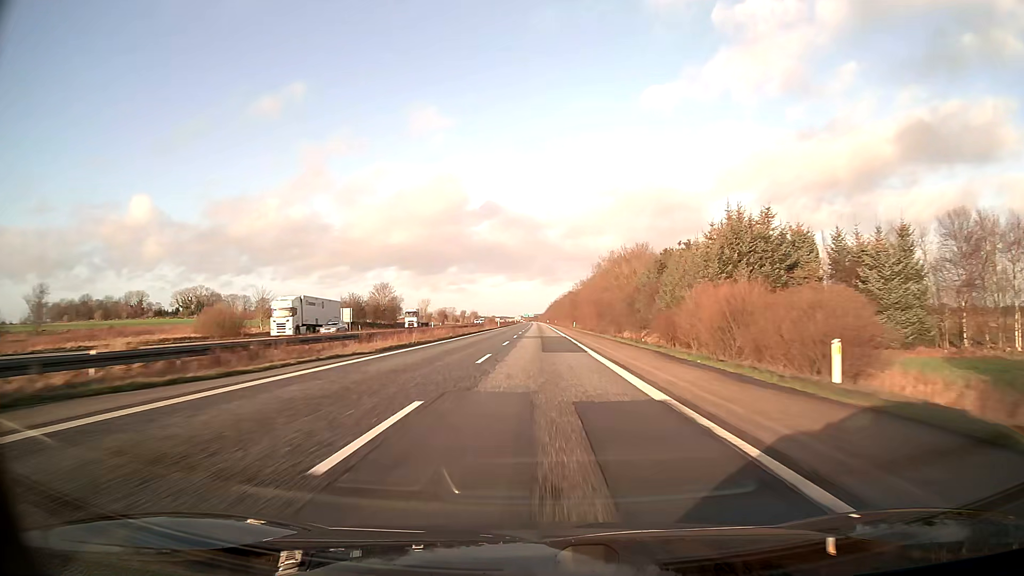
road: motorway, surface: asphalt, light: Day
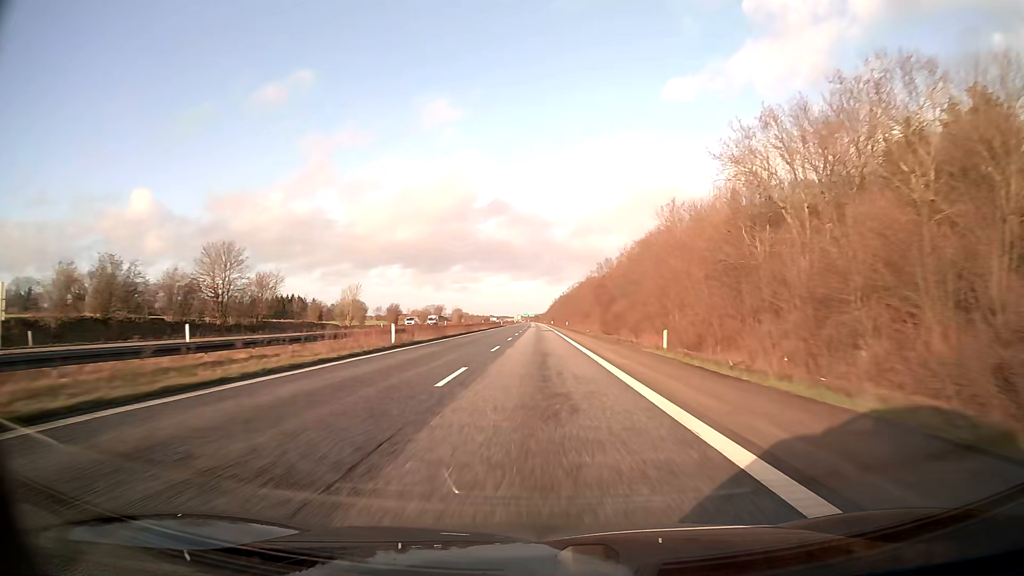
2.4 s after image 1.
(-0.1, +82.4) m; 0°
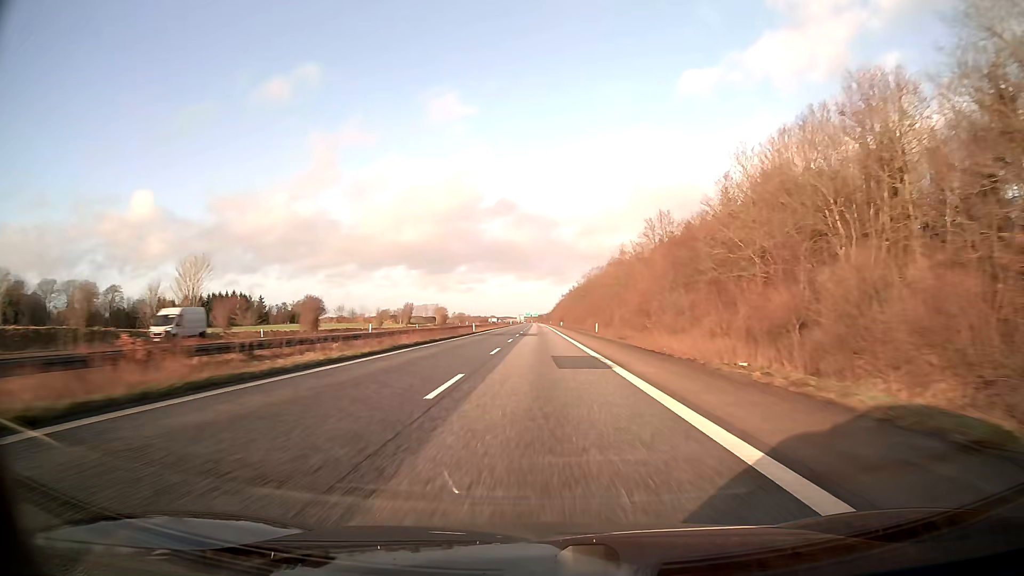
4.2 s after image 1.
(-0.1, +61.9) m; 0°
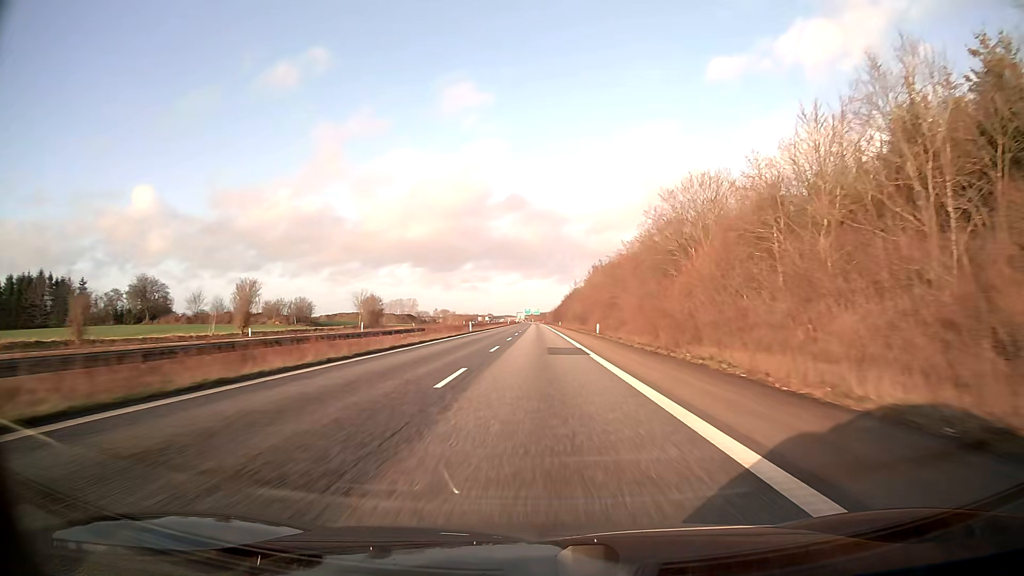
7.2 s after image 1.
(+0.1, +103.2) m; 0°
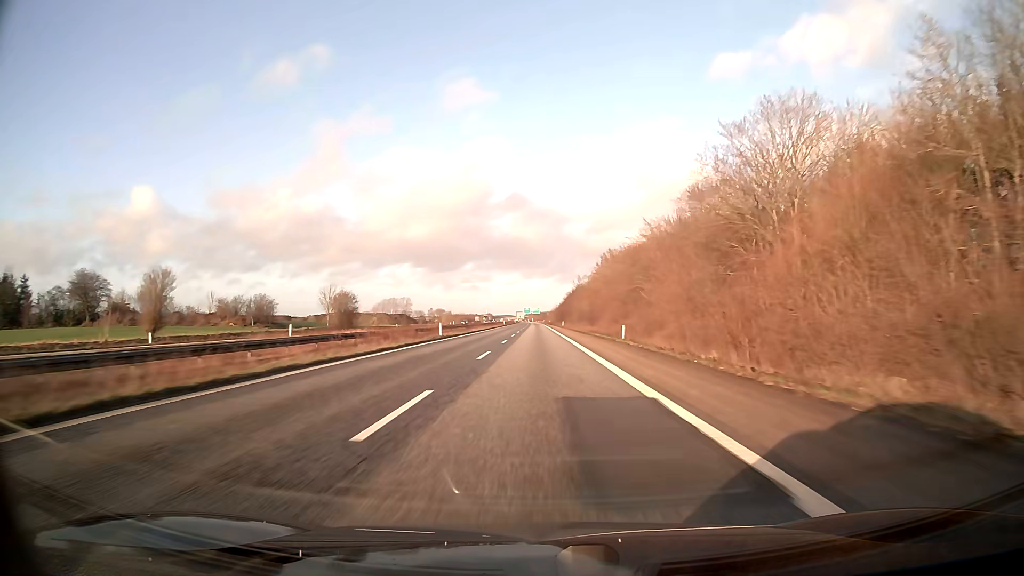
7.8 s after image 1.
(0.0, +20.6) m; 0°
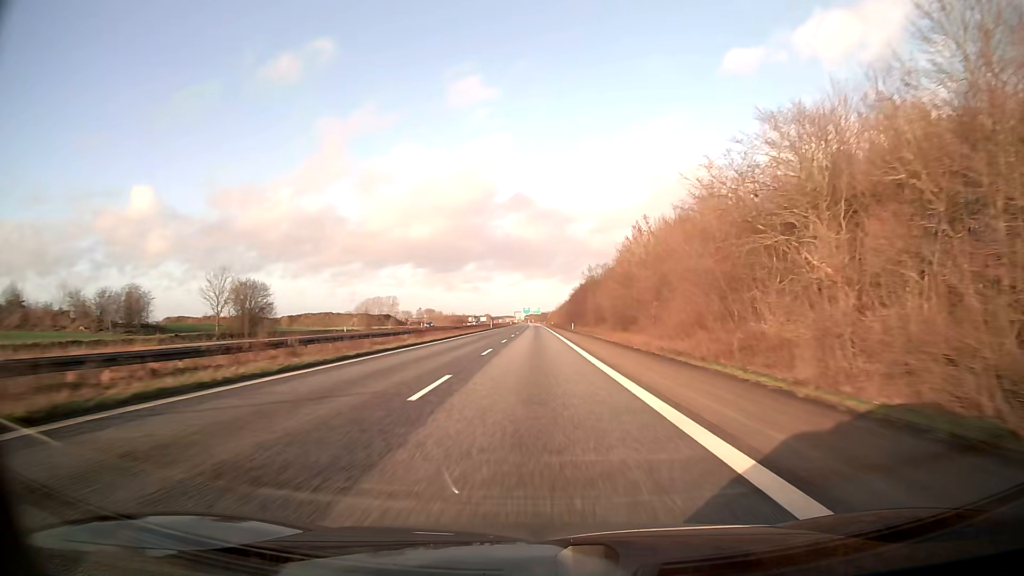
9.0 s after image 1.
(0.0, +41.2) m; 0°
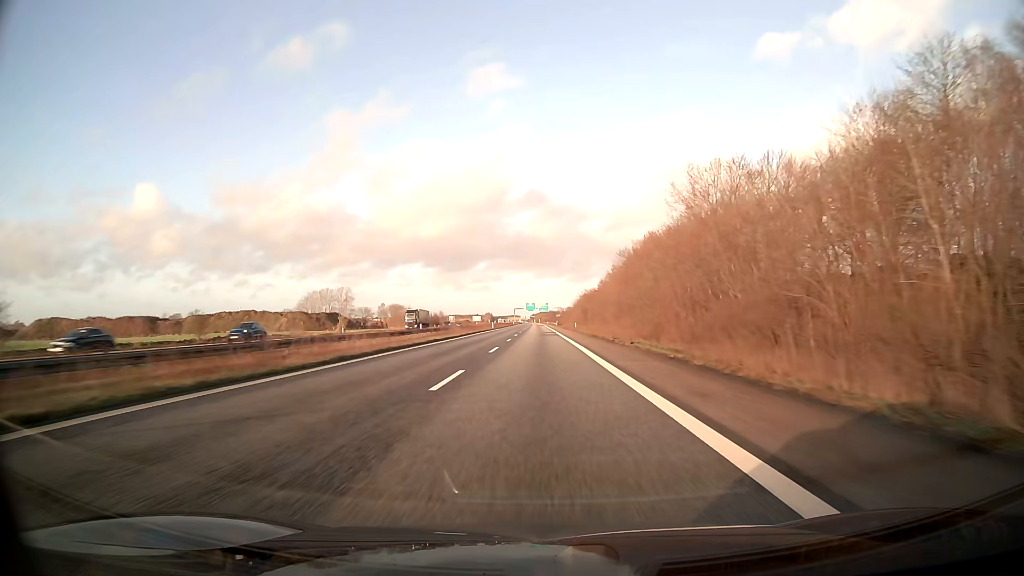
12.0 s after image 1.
(-0.6, +103.2) m; -1°
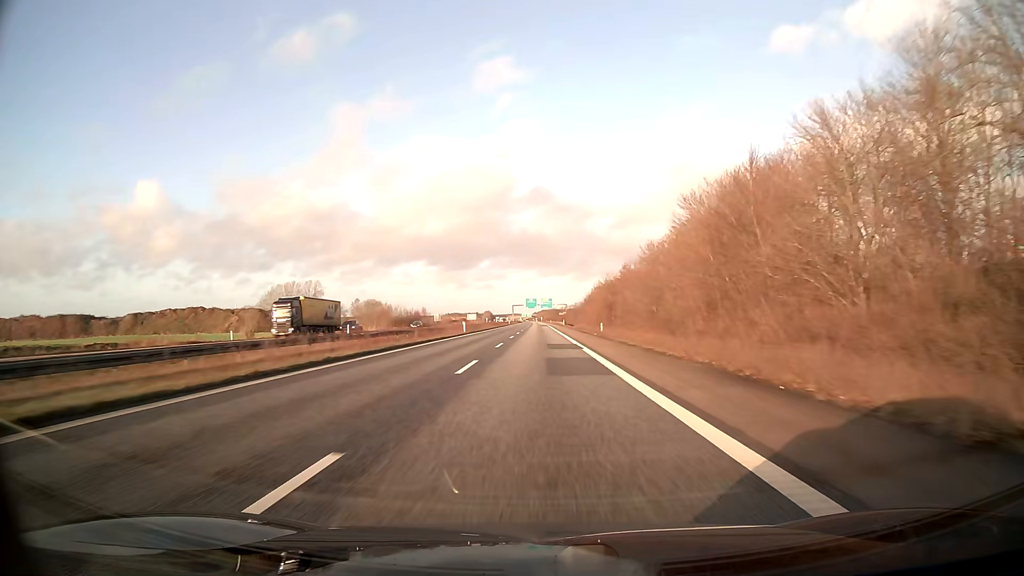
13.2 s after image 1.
(-0.1, +41.3) m; 0°
(0, +10) (0, +20) (0, +30) (0, +40) (0, +50) (0, +60) (0, +70) (0, +80) (0, +90) (0, +100) m
